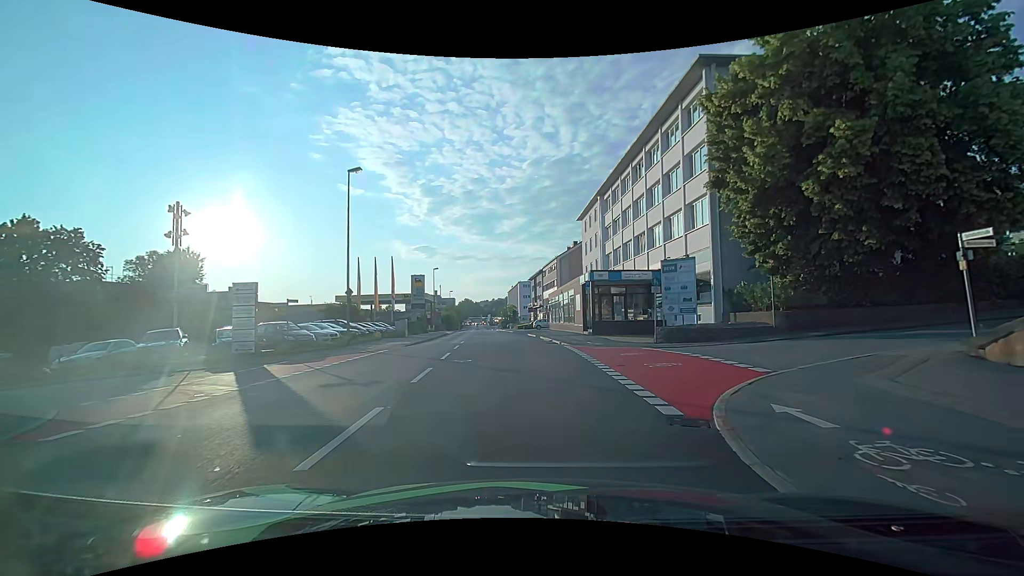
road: tertiary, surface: asphalt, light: Day
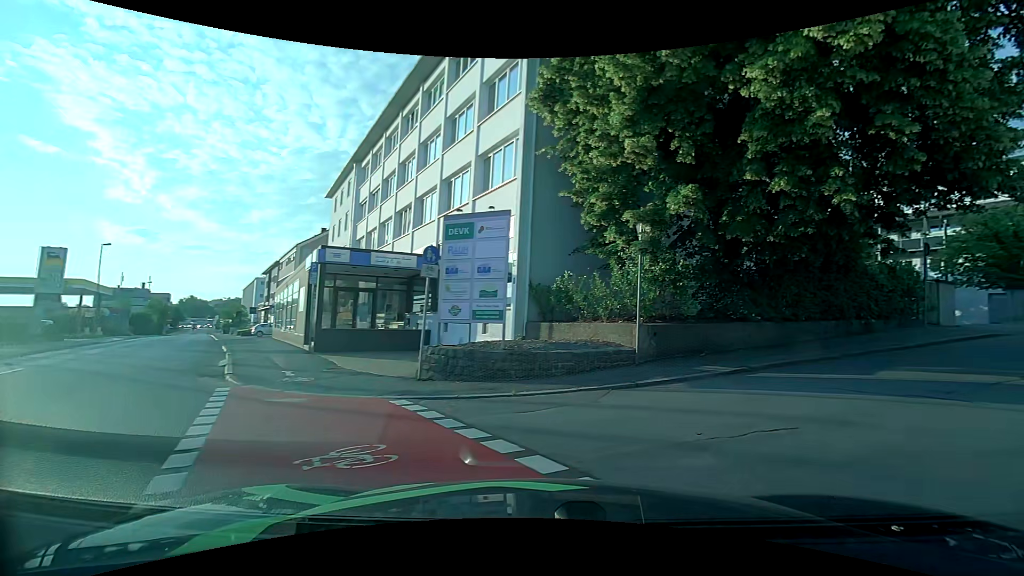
(+1.3, +12.1) m; +24°
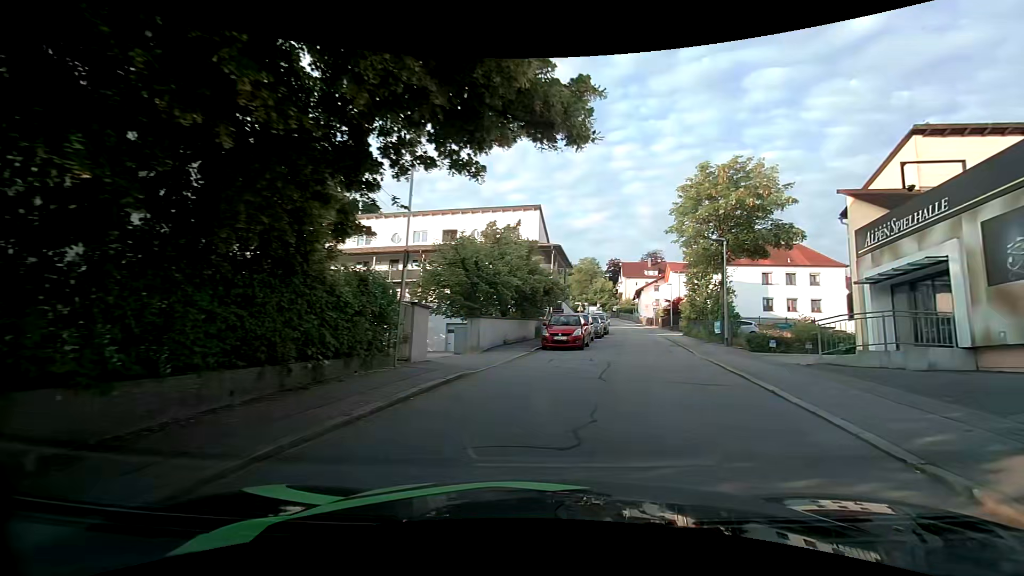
(+4.2, +7.8) m; +53°
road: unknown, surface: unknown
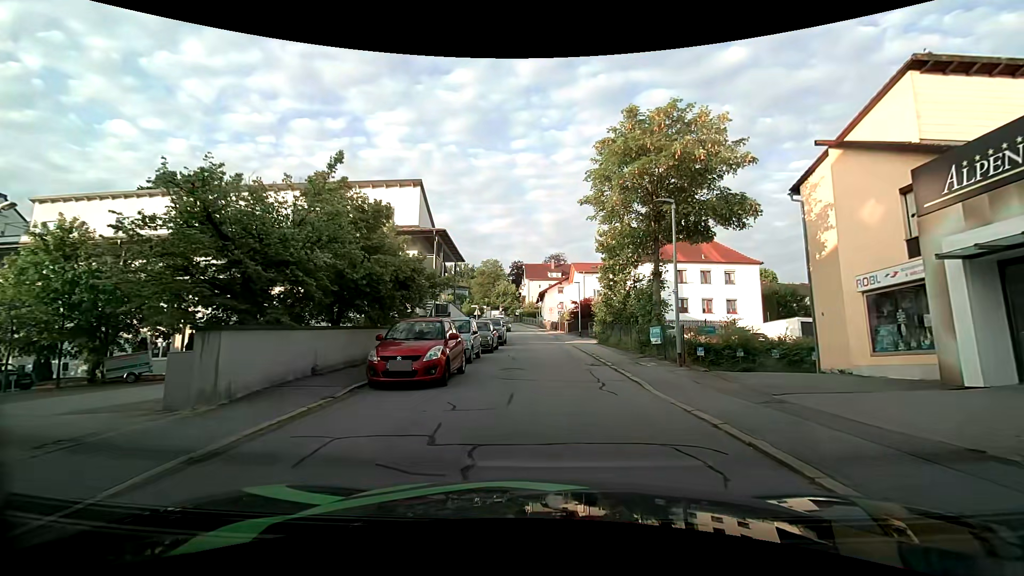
(+1.6, +9.5) m; +12°
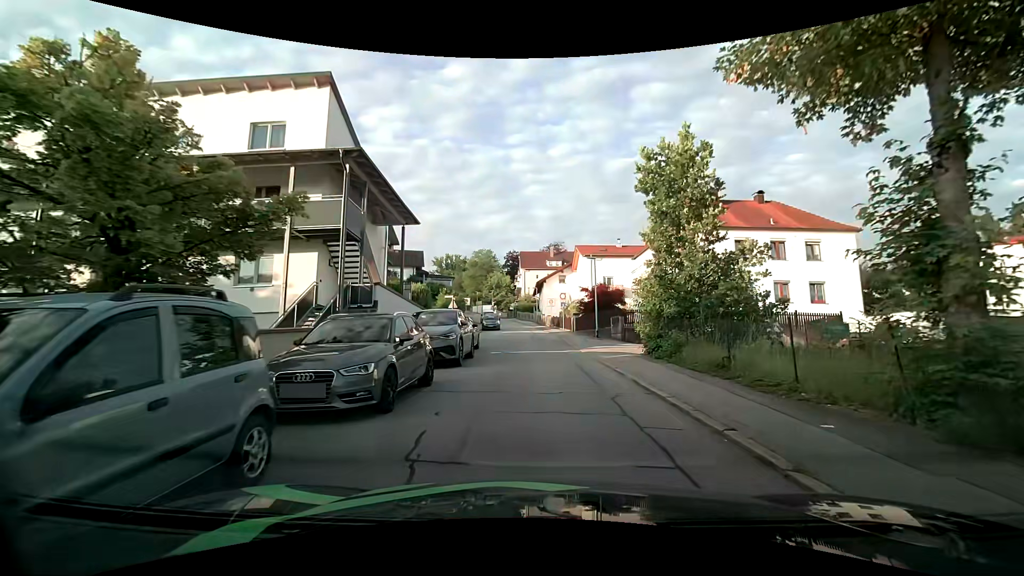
(+0.1, +15.0) m; +1°
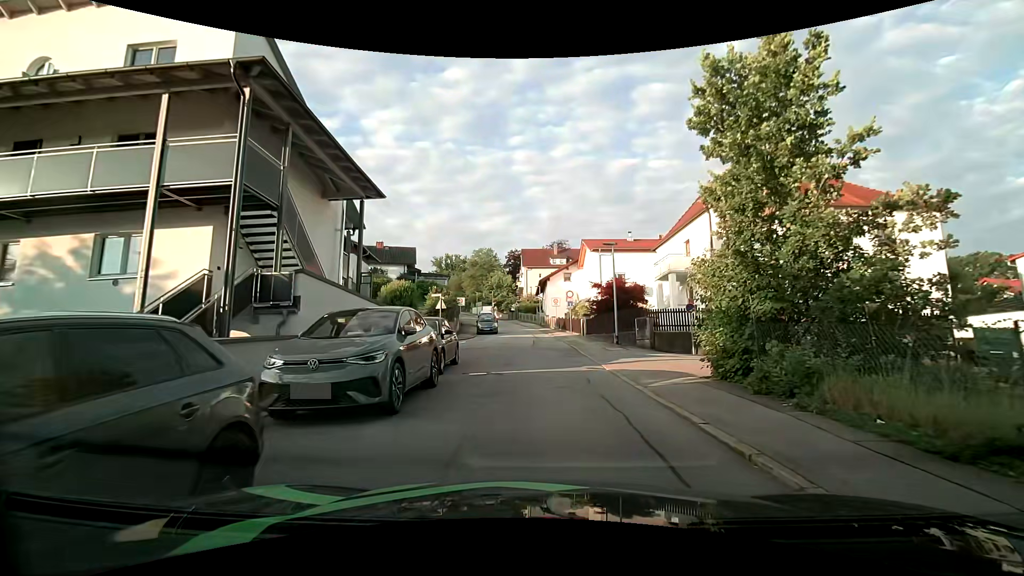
(-0.1, +6.4) m; -1°
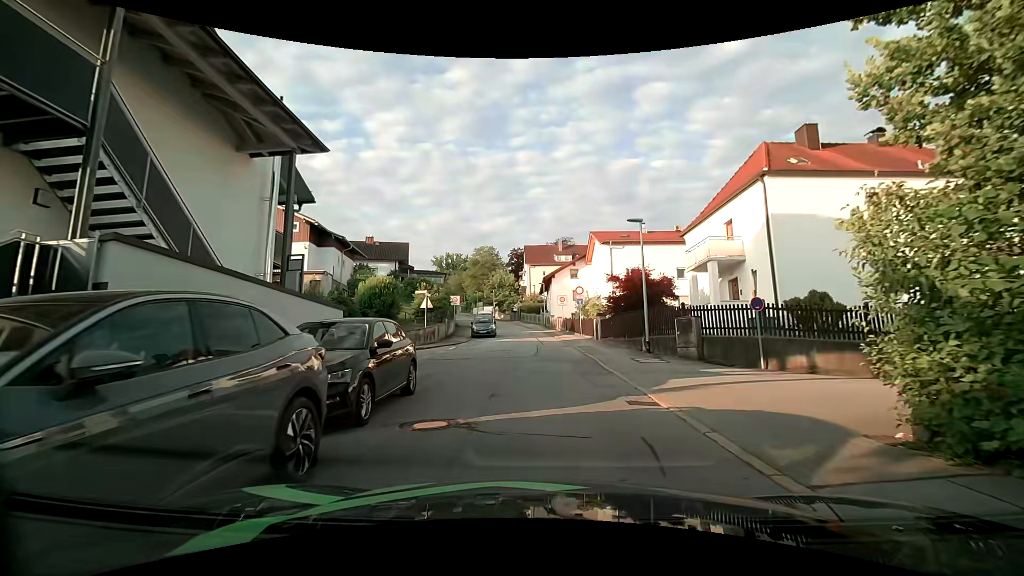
(0.0, +5.8) m; -1°
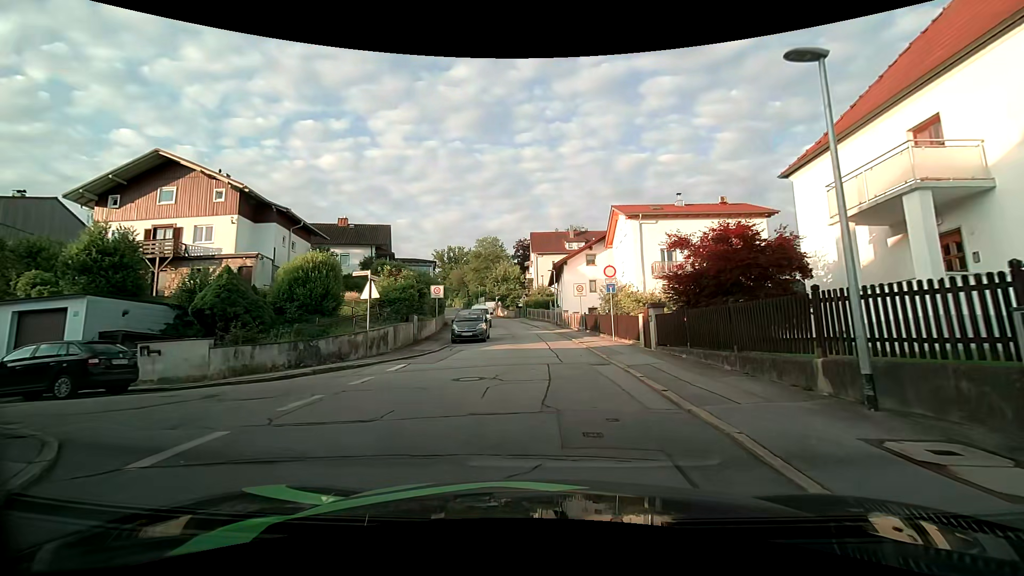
(-0.1, +11.4) m; 0°
